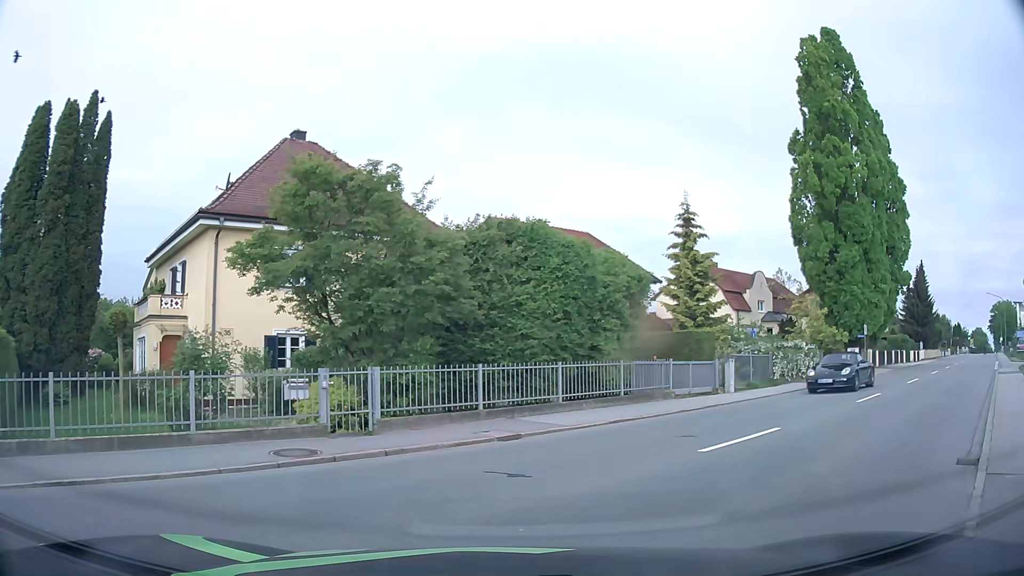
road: service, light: Day
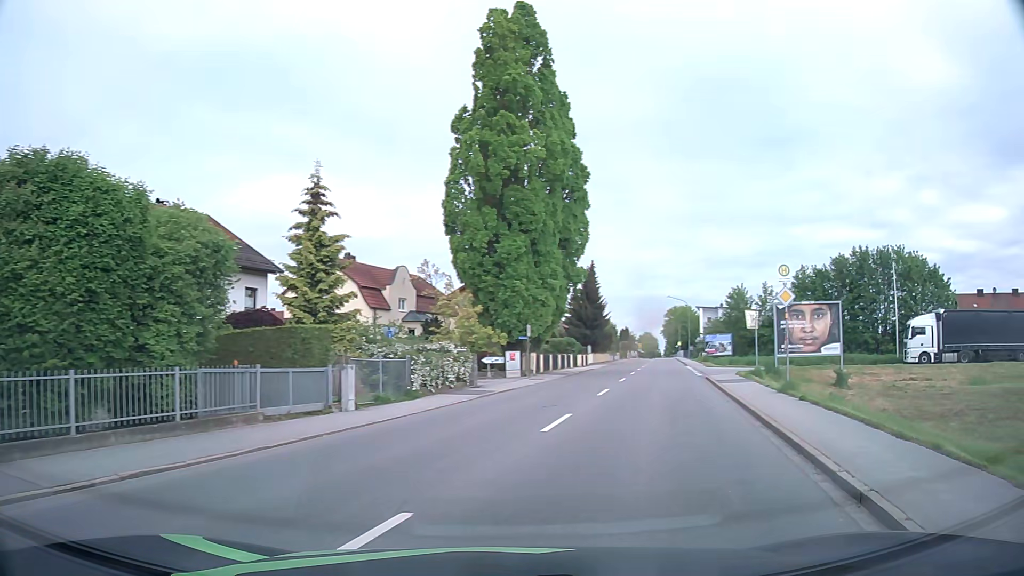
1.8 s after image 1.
(+1.2, +6.2) m; +27°
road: primary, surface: asphalt
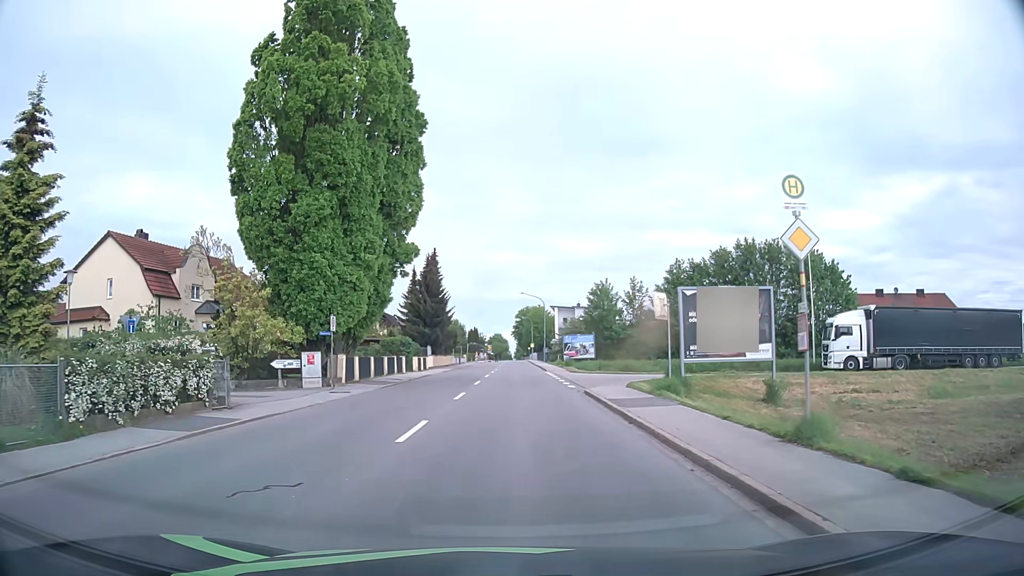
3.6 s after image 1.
(+1.6, +10.5) m; +12°
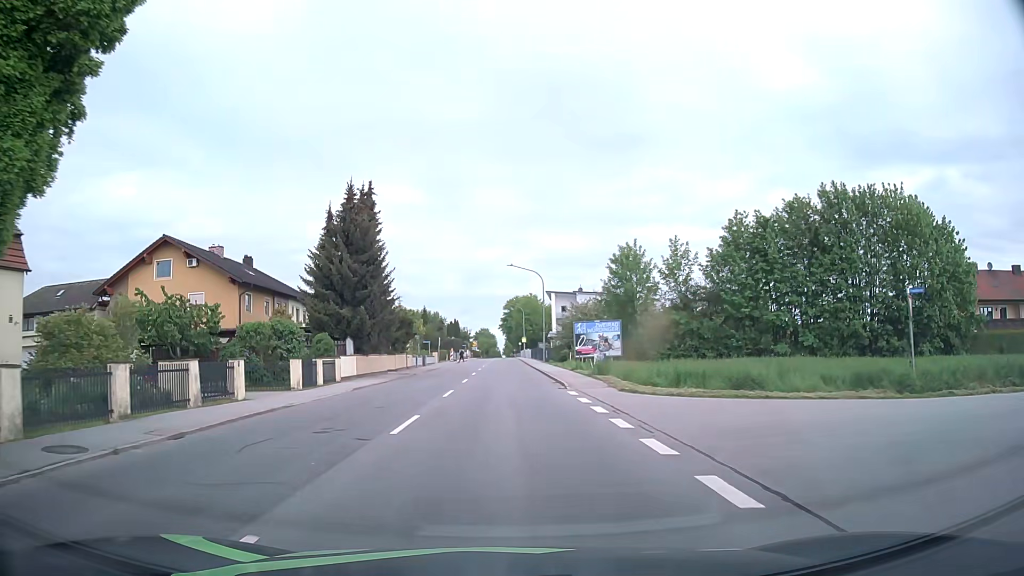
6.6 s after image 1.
(+0.6, +26.8) m; +1°
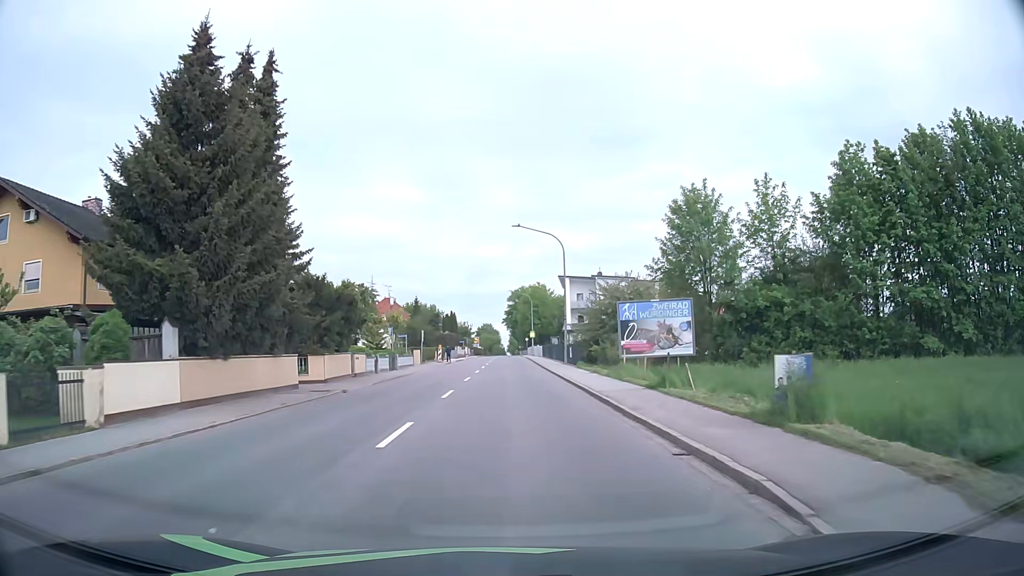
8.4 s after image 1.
(+0.1, +19.7) m; 0°
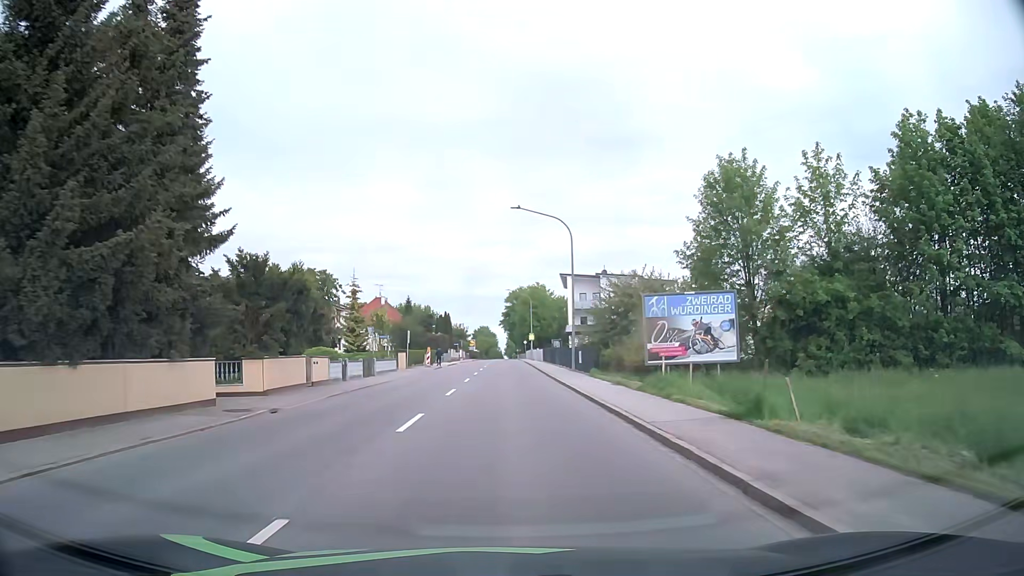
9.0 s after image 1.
(0.0, +7.0) m; 0°
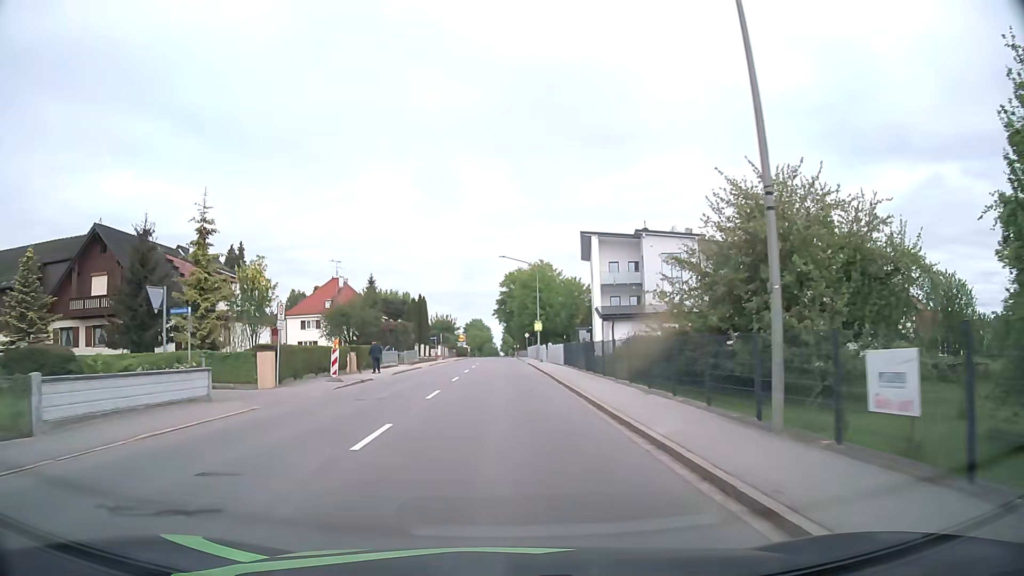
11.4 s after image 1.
(+0.1, +29.7) m; 0°
